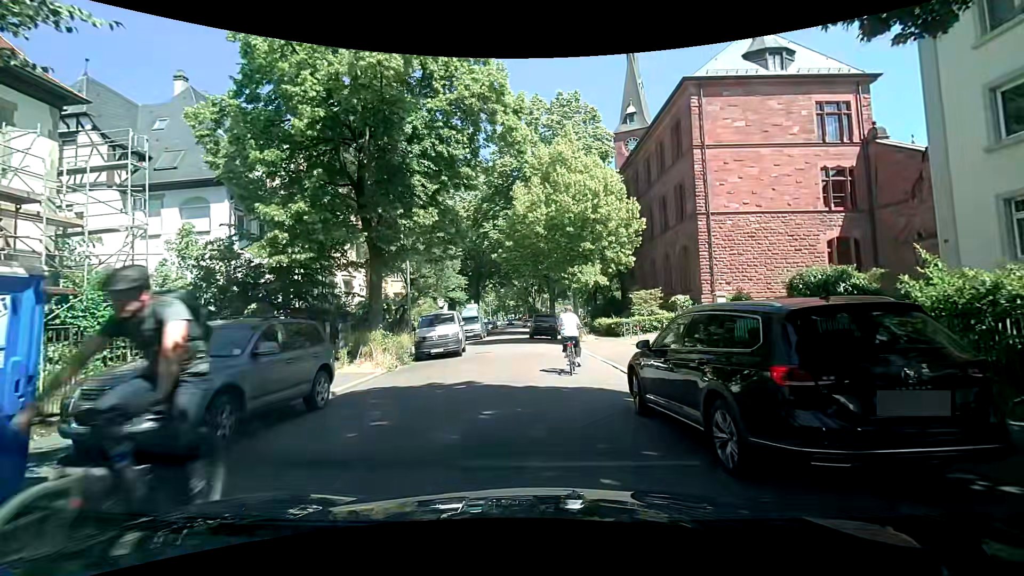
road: residential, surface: asphalt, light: Day
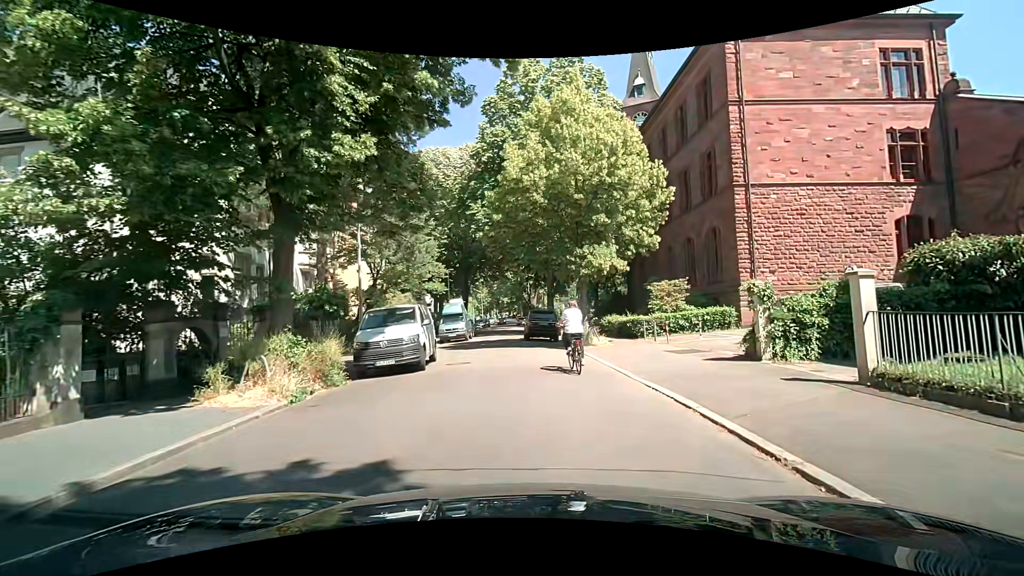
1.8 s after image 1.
(+0.1, +6.5) m; +1°
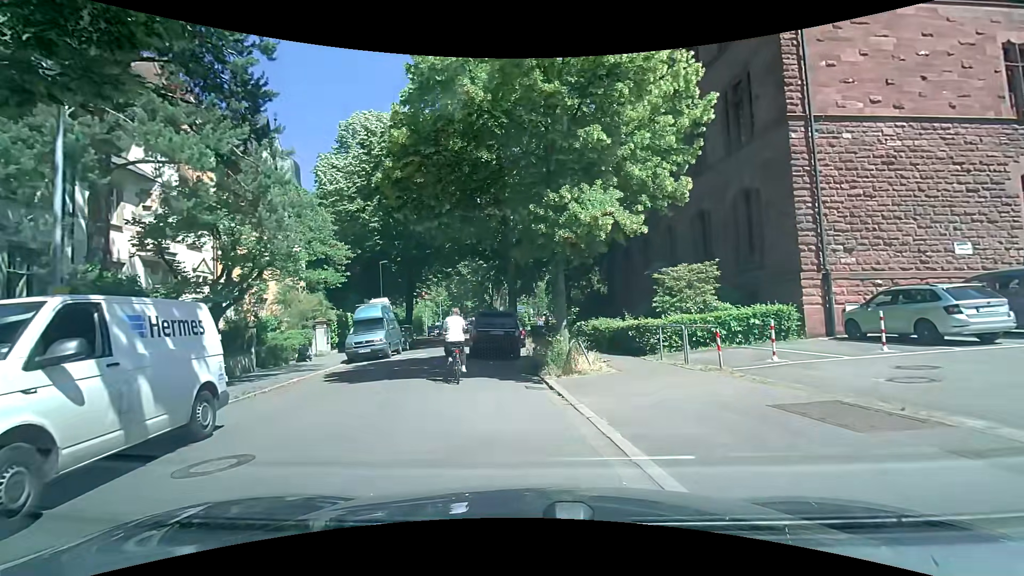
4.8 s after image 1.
(+0.9, +9.9) m; +4°
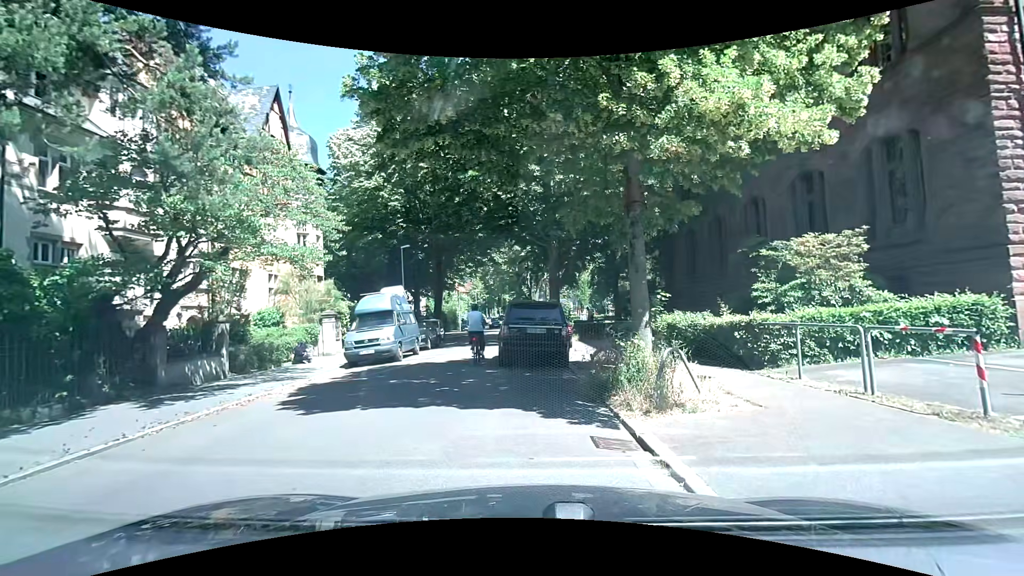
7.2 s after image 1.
(-0.1, +4.7) m; -2°
